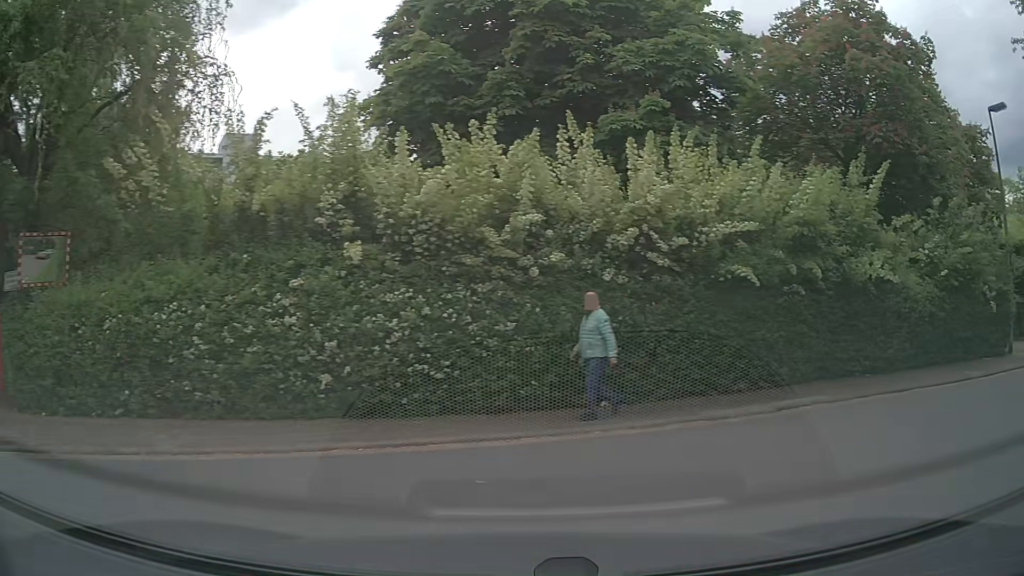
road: residential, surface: asphalt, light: Day
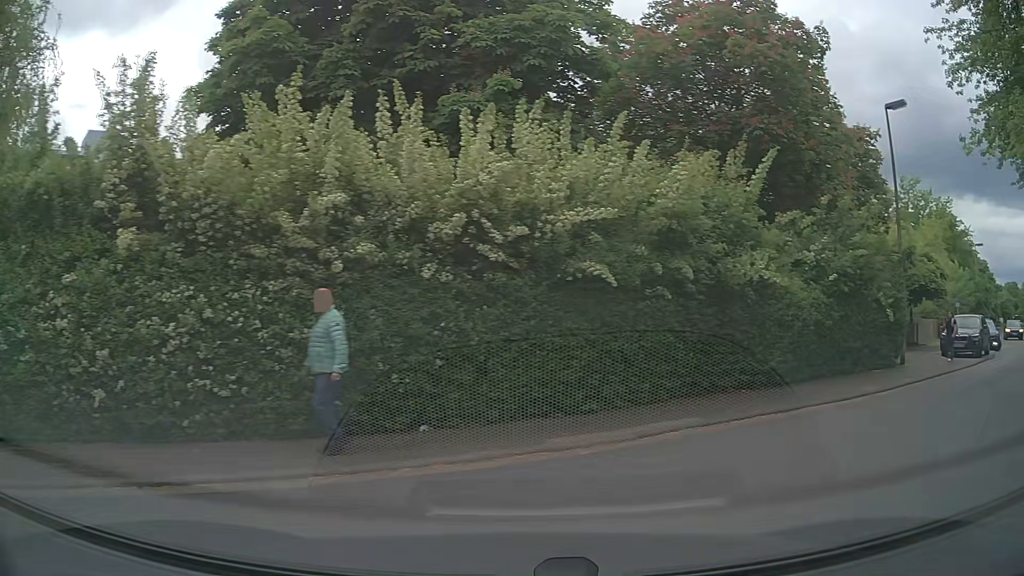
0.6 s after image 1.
(+0.2, +1.8) m; +14°
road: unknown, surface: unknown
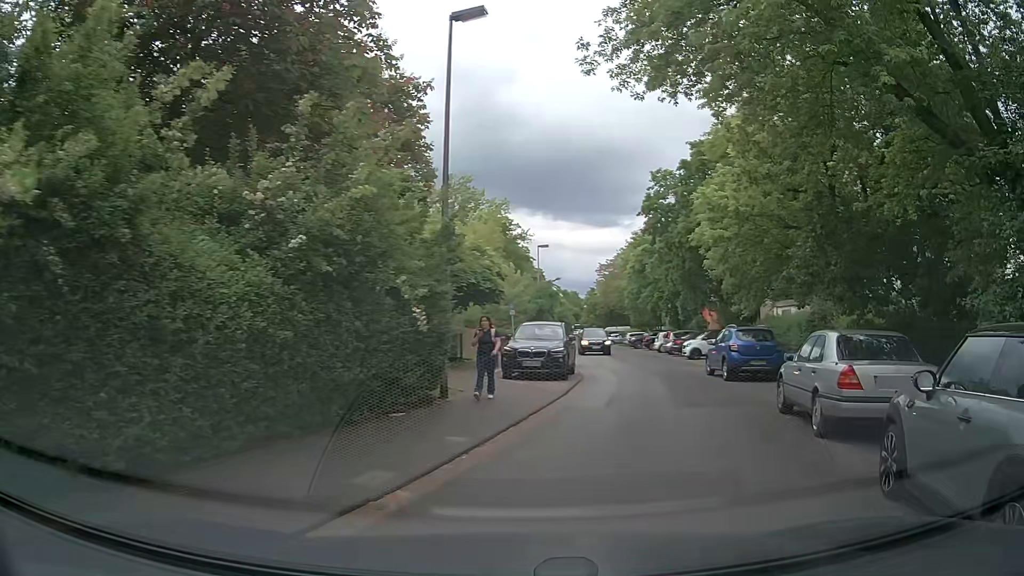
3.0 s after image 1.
(+2.9, +7.0) m; +38°
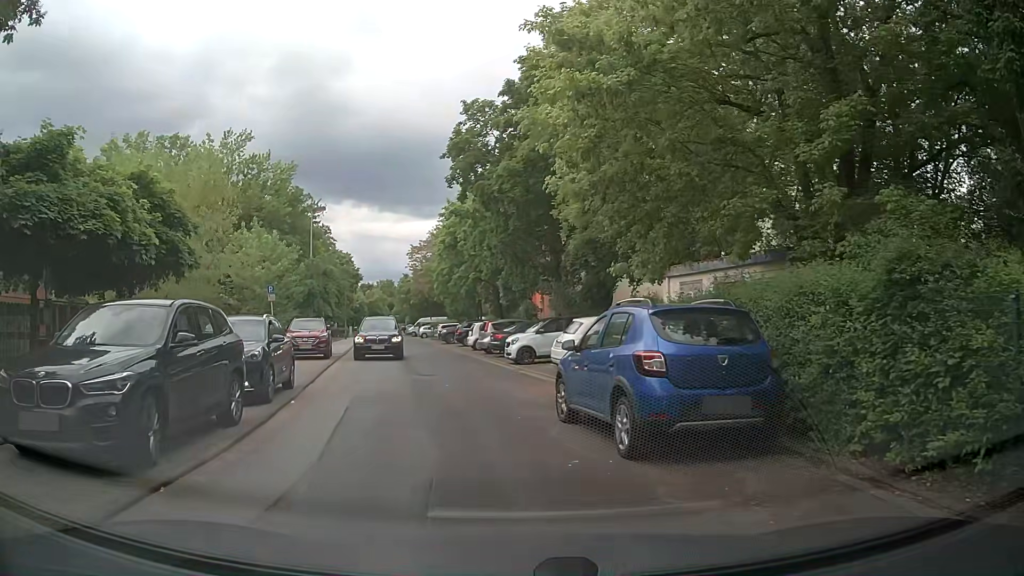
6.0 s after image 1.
(+3.0, +12.5) m; +14°
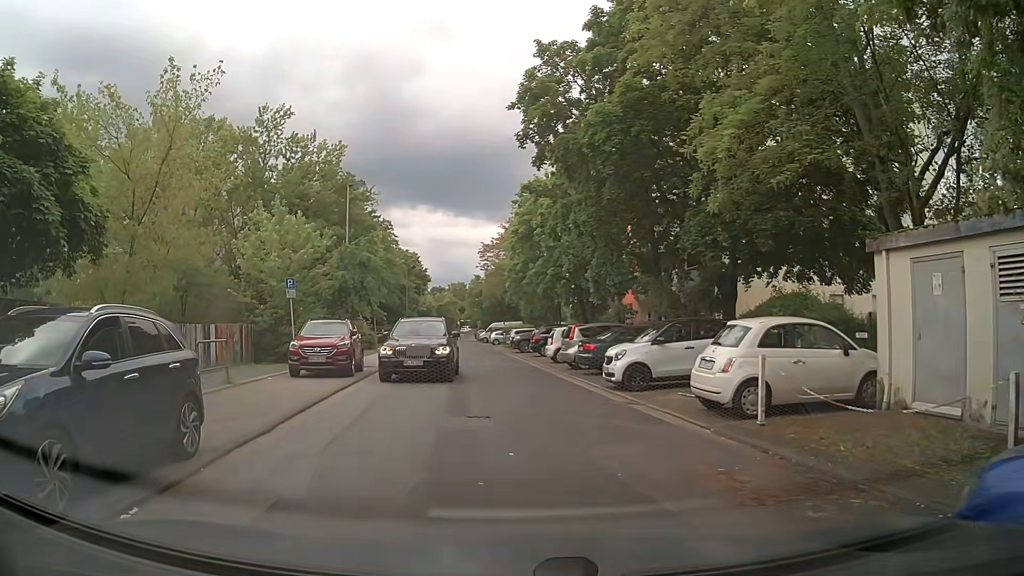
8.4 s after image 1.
(-0.3, +7.6) m; -7°
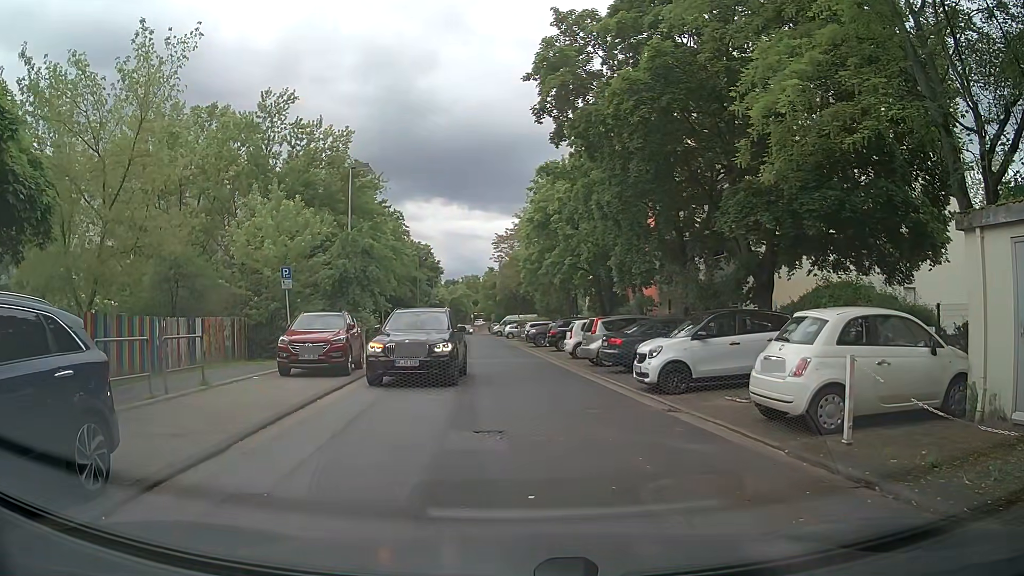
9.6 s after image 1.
(0.0, +1.9) m; -3°
